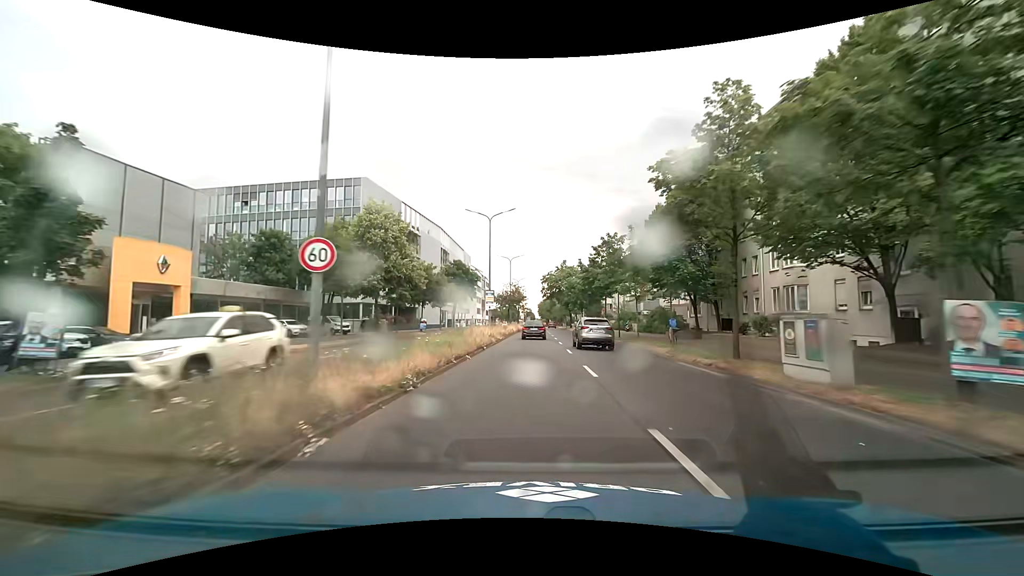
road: primary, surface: asphalt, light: Day
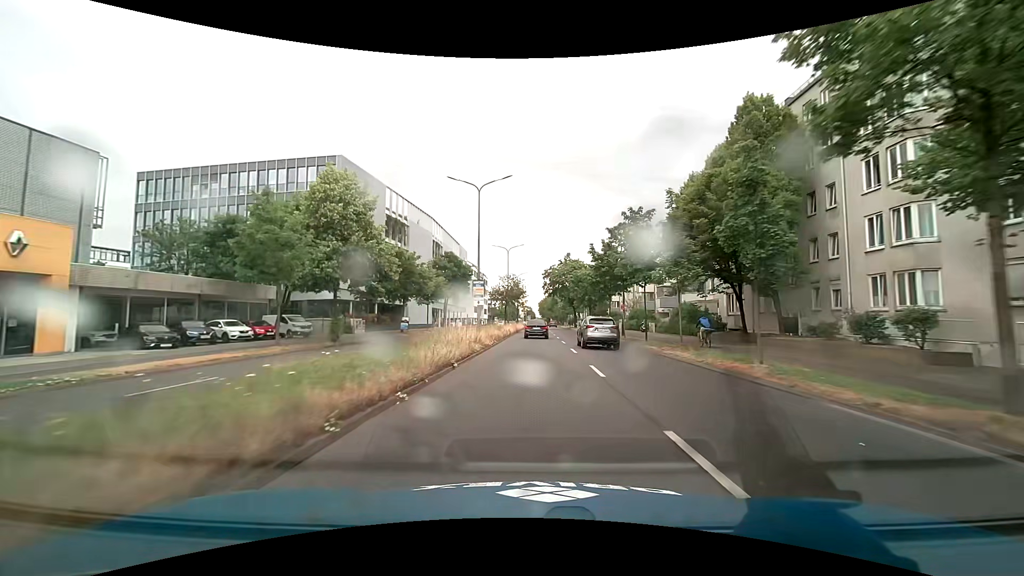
(0.0, +9.1) m; 0°
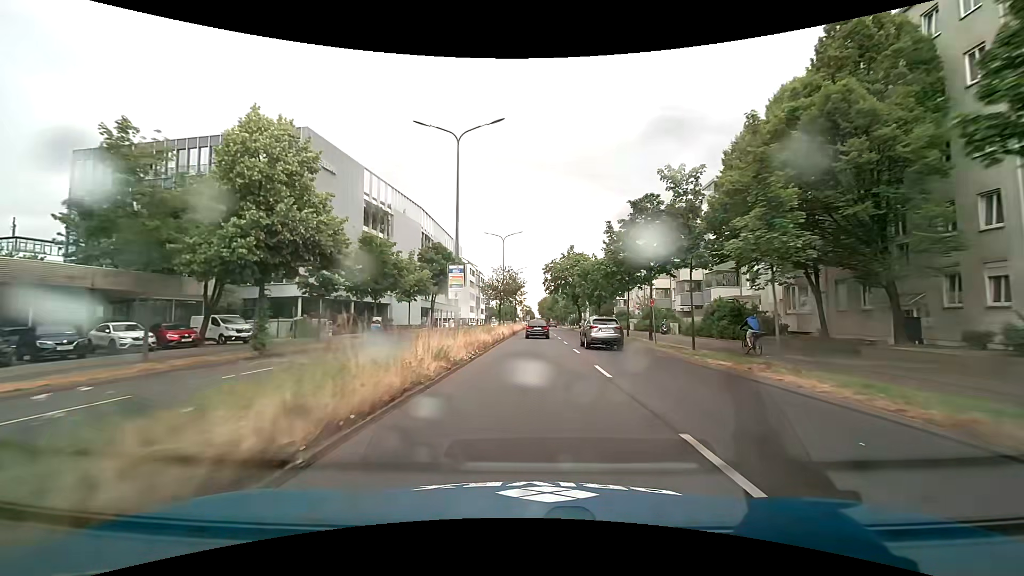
(0.0, +9.1) m; 0°
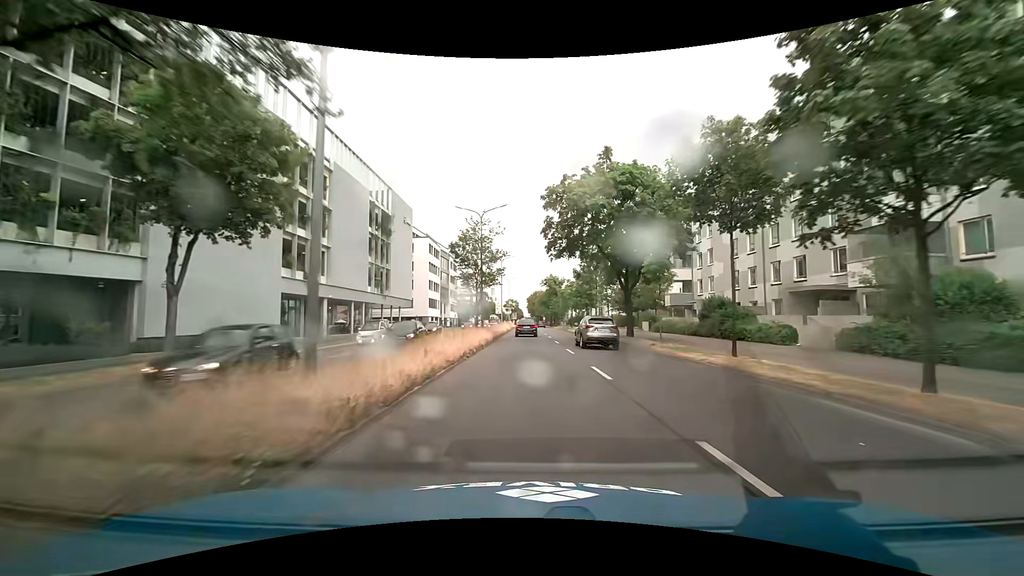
(+0.6, +45.6) m; +2°
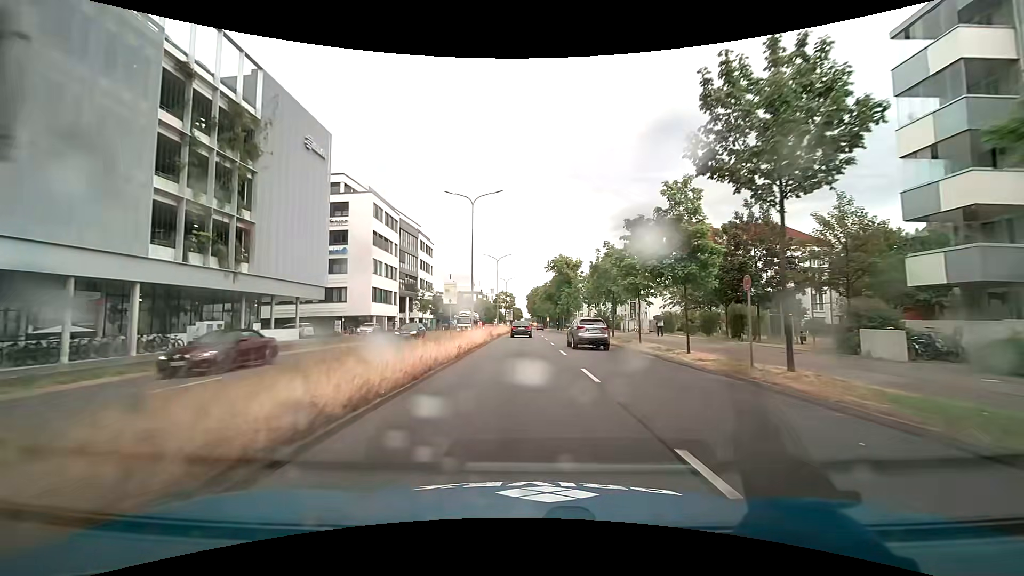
(0.0, +36.5) m; +1°
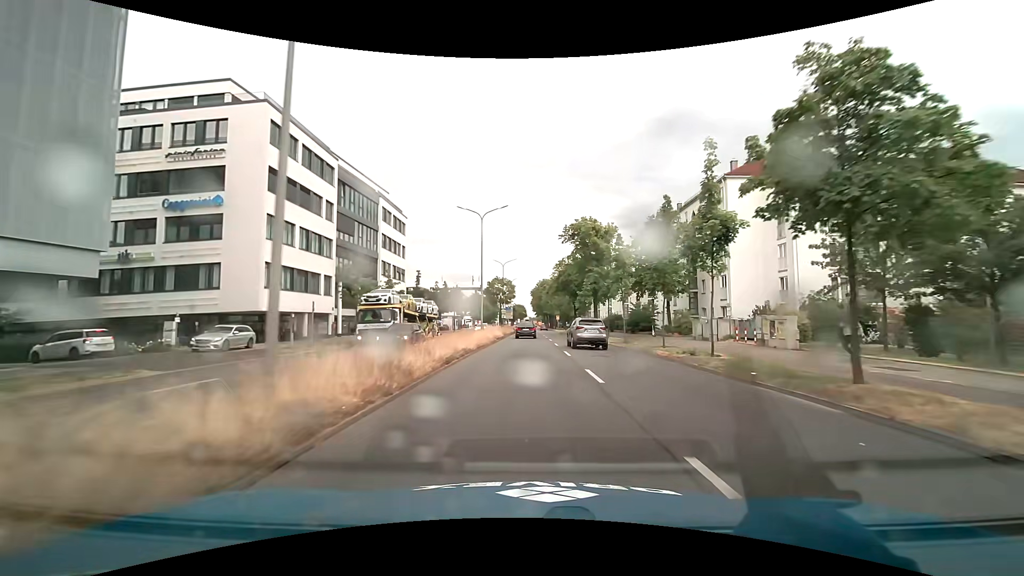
(-0.5, +27.4) m; -1°
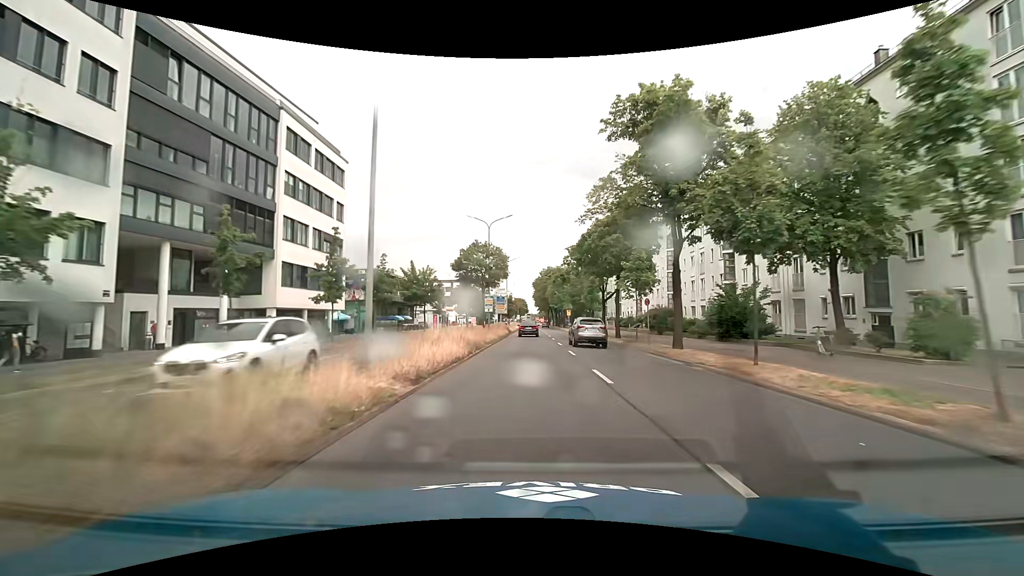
(-0.1, +27.4) m; 0°
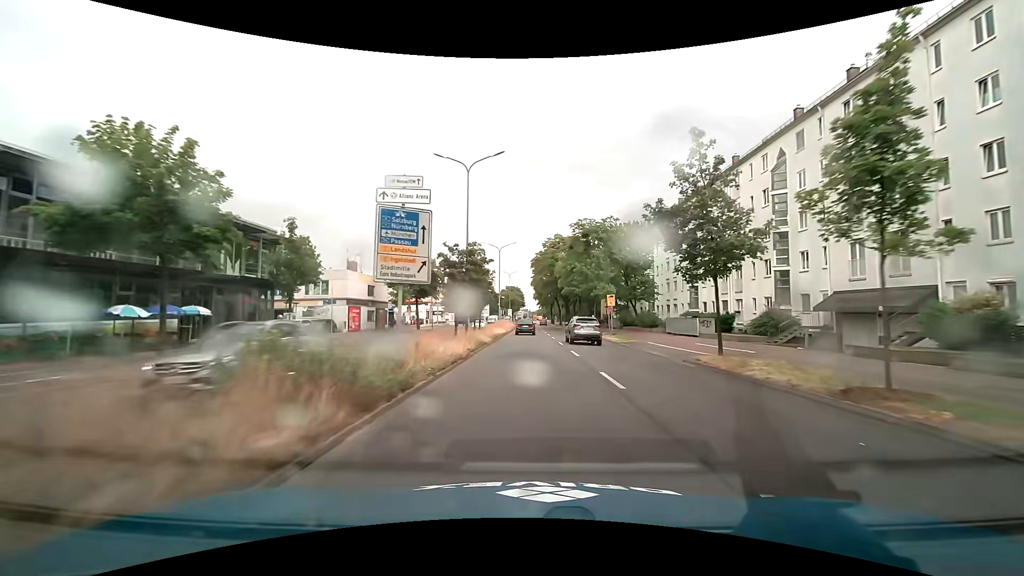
(+0.2, +45.9) m; +1°
(0, +10) (0, +20) (0, +30) (0, +40) (0, +50) (0, +60) (0, +70) (0, +80) (0, +90) (0, +100) m
